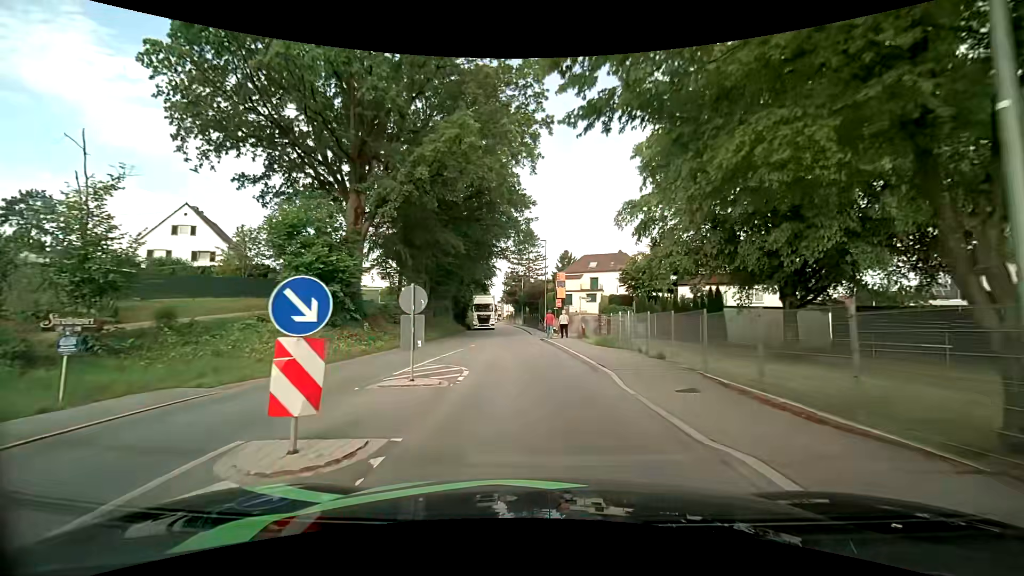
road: tertiary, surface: asphalt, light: Day
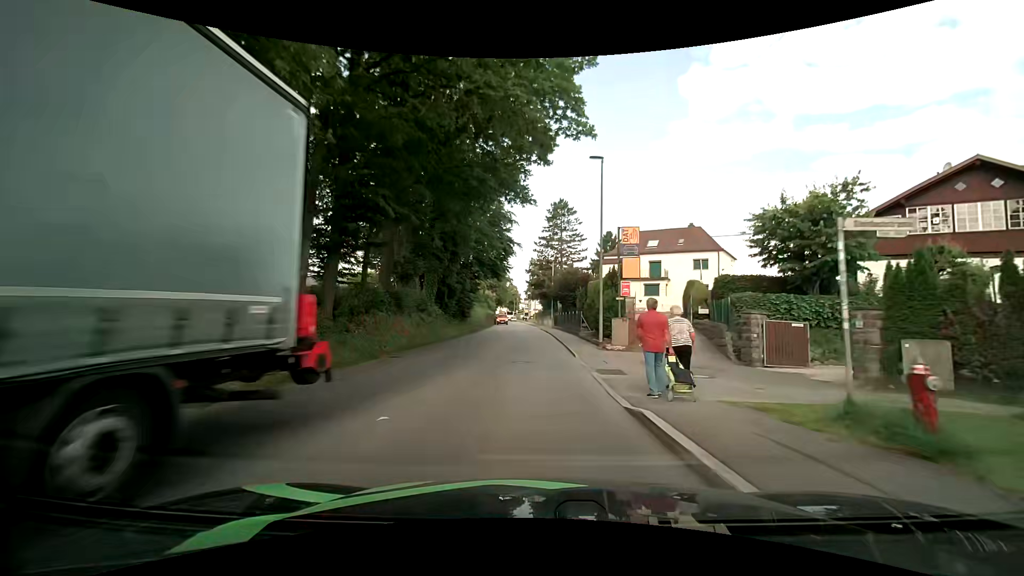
(-0.9, +23.0) m; -4°
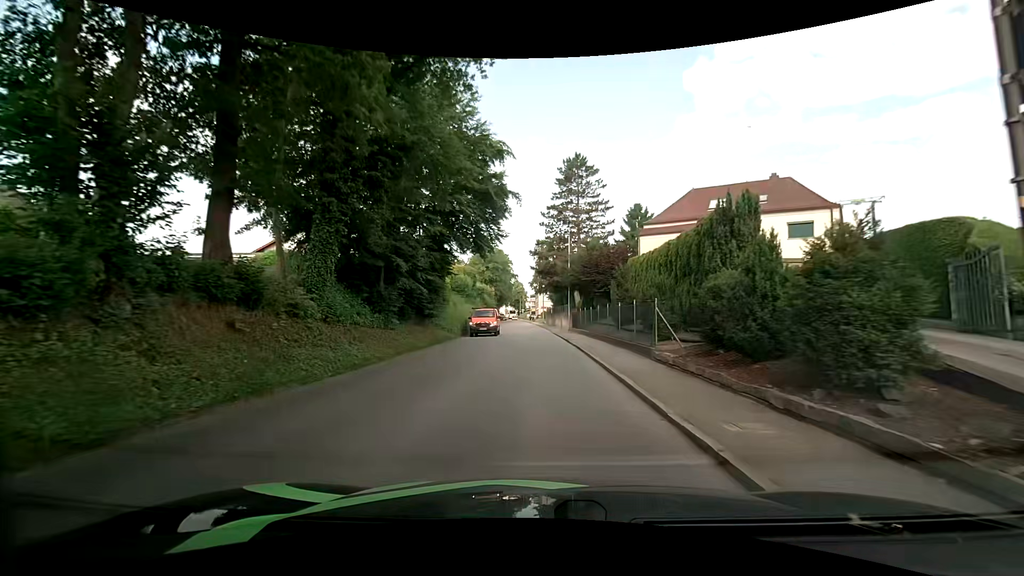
(-0.4, +19.0) m; -3°
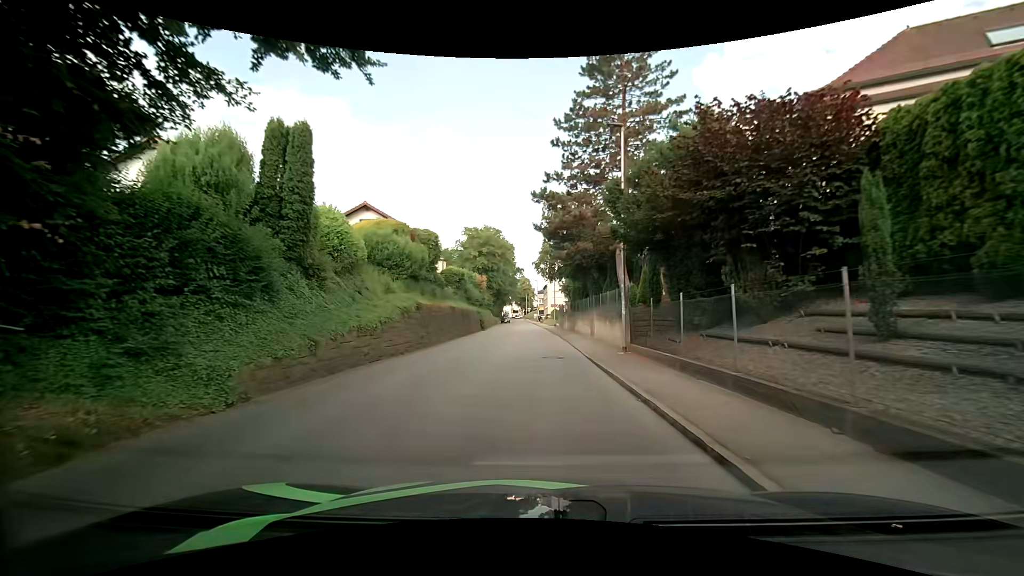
(+0.4, +24.0) m; +2°
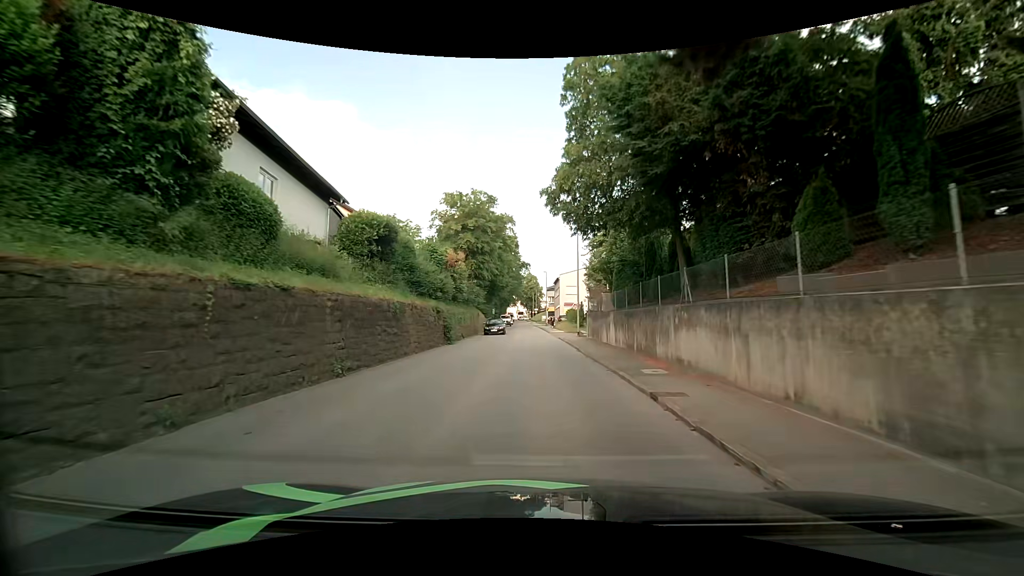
(-1.0, +23.6) m; -2°
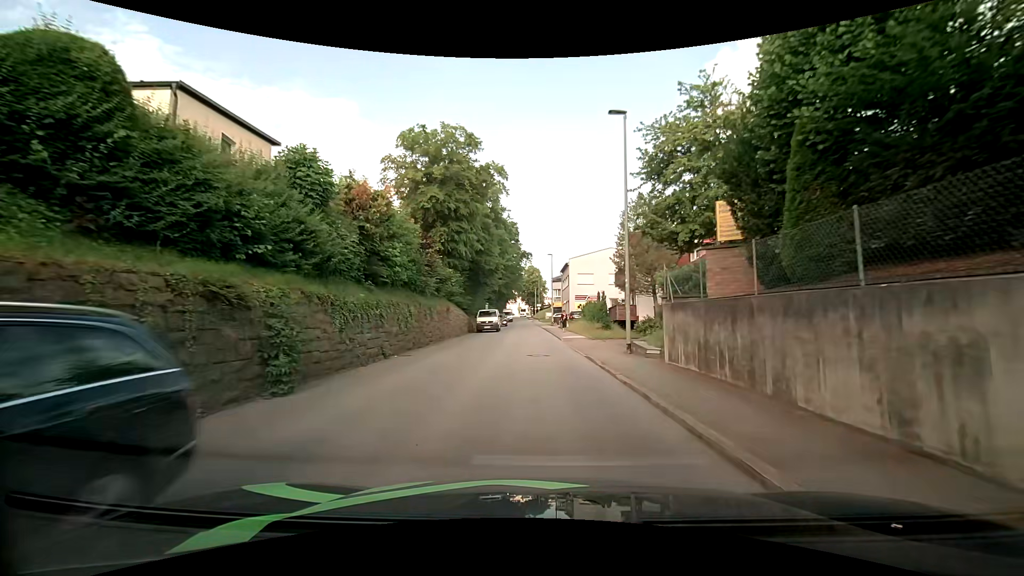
(-0.2, +18.4) m; +1°
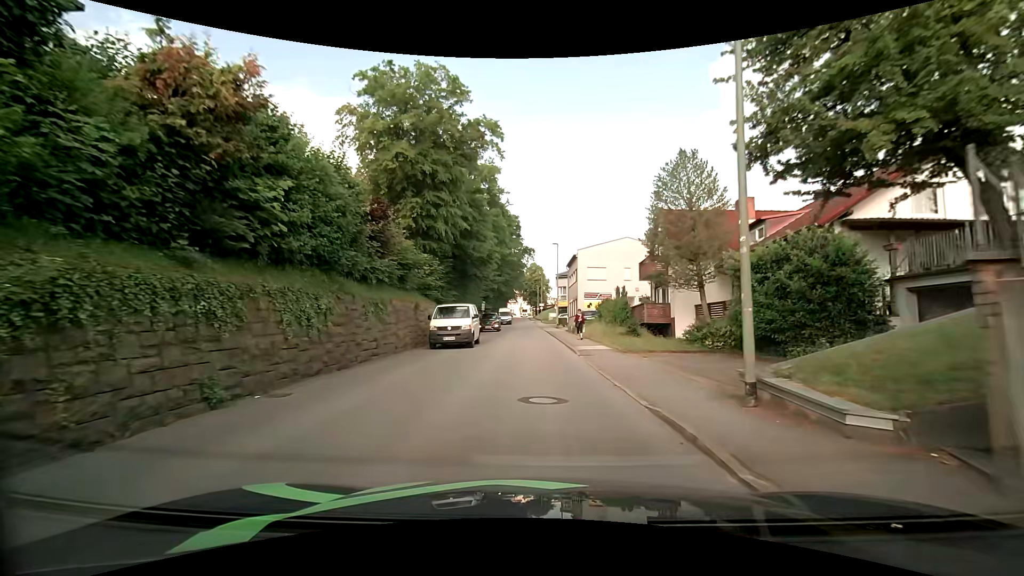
(-0.3, +9.0) m; -1°
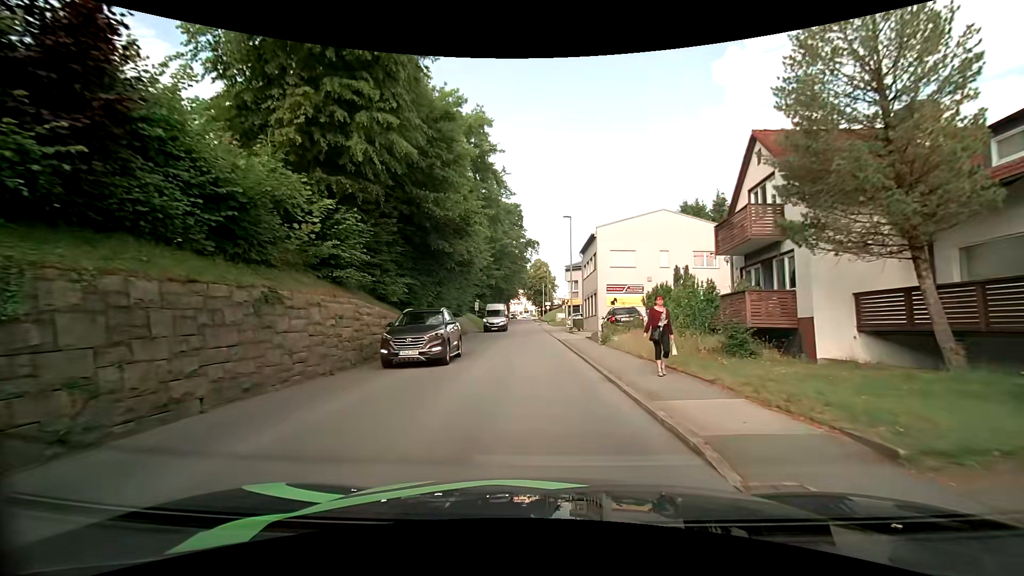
(-0.2, +13.5) m; -1°
(0, +10) (0, +20) (0, +30) (-1, +40) (-1, +50) (-1, +60) (-1, +70) (-2, +80) (-2, +90) (-2, +100) m
